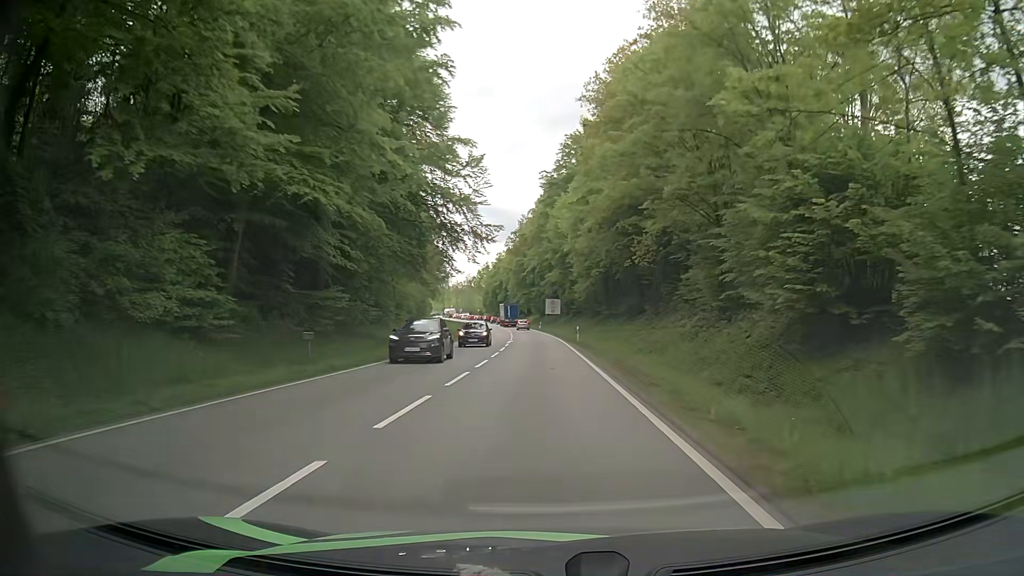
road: primary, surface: asphalt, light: Day
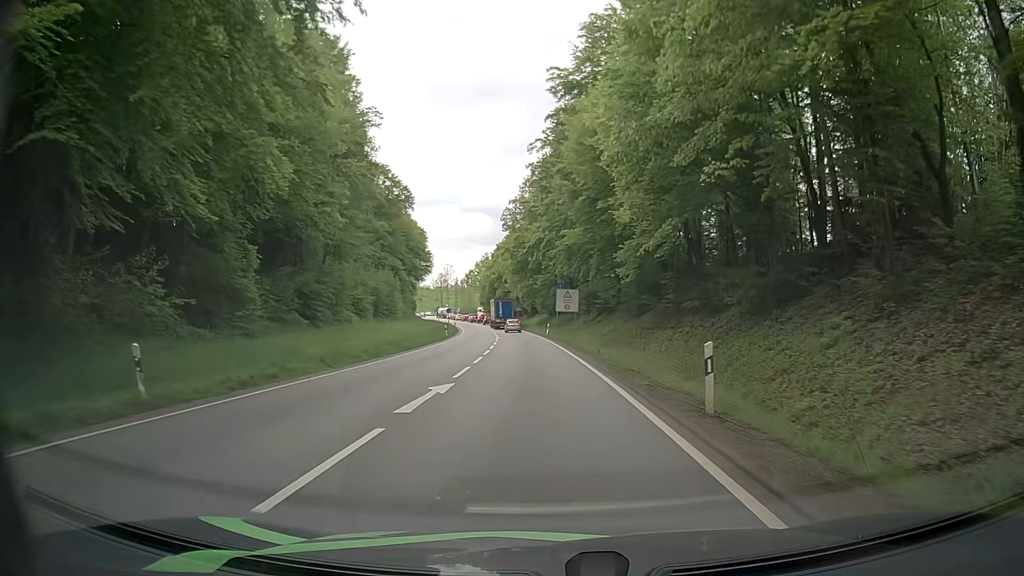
(-0.1, +33.8) m; 0°
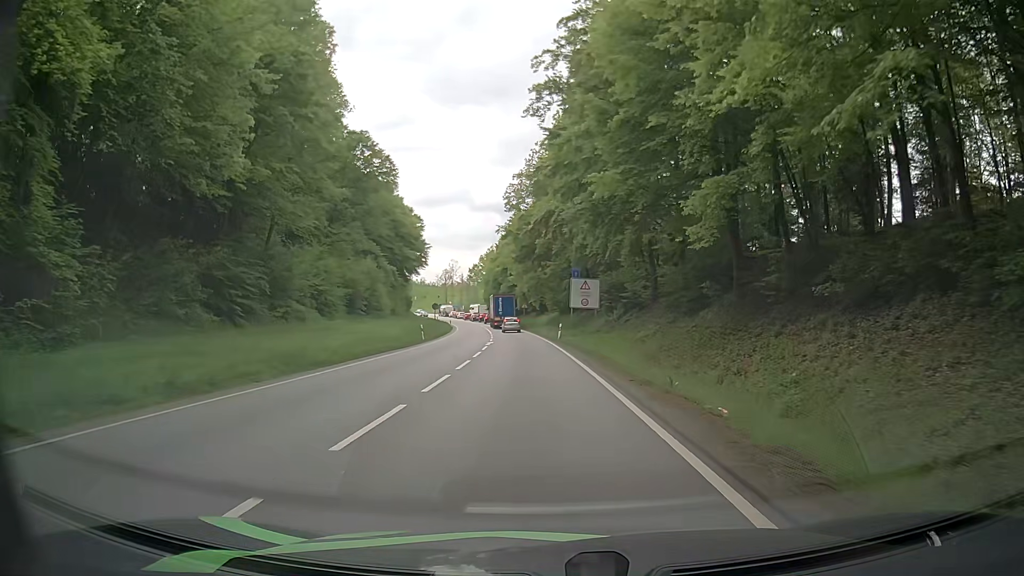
(-0.2, +15.6) m; -1°
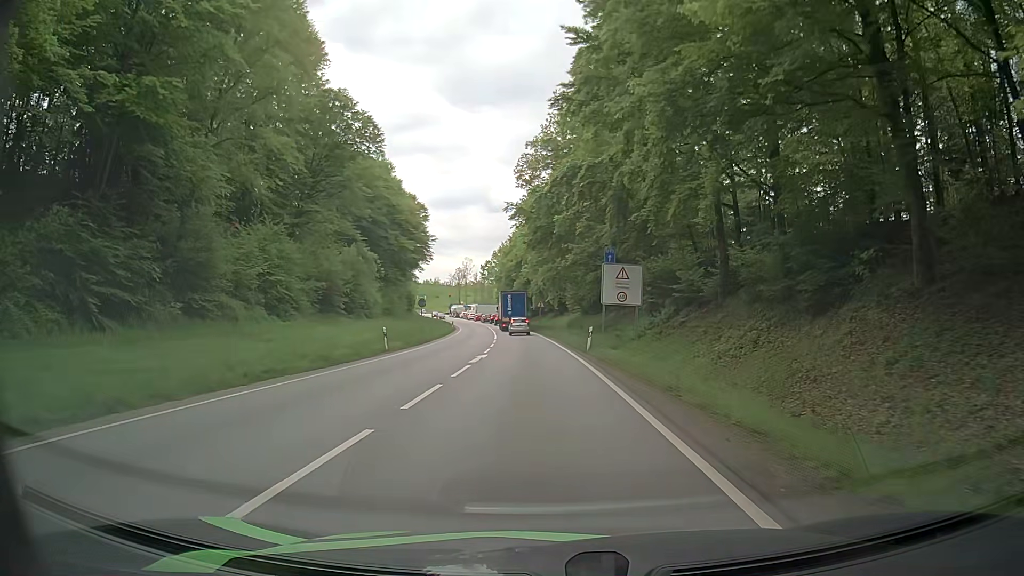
(-0.2, +14.6) m; -2°
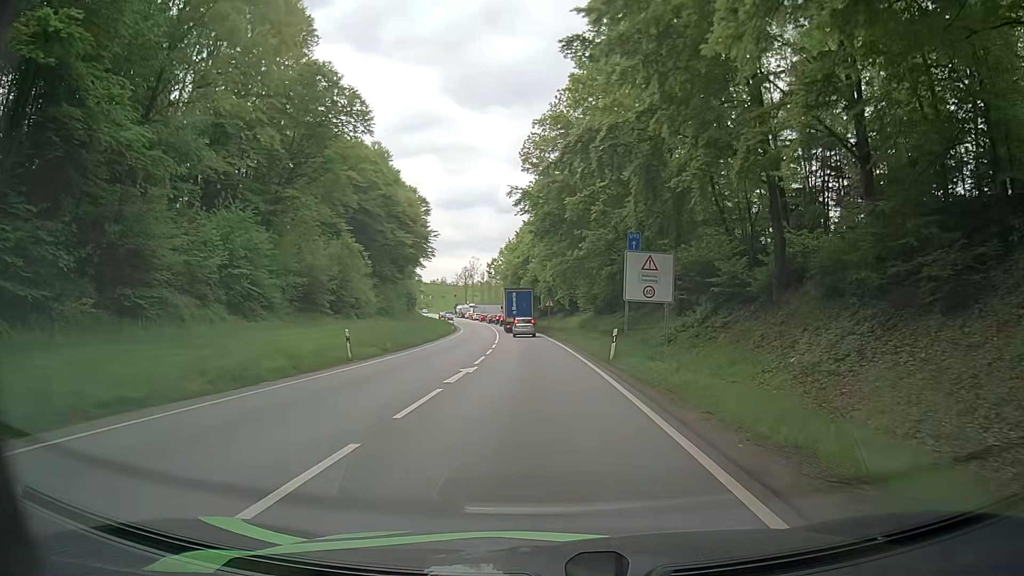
(0.0, +6.9) m; 0°
